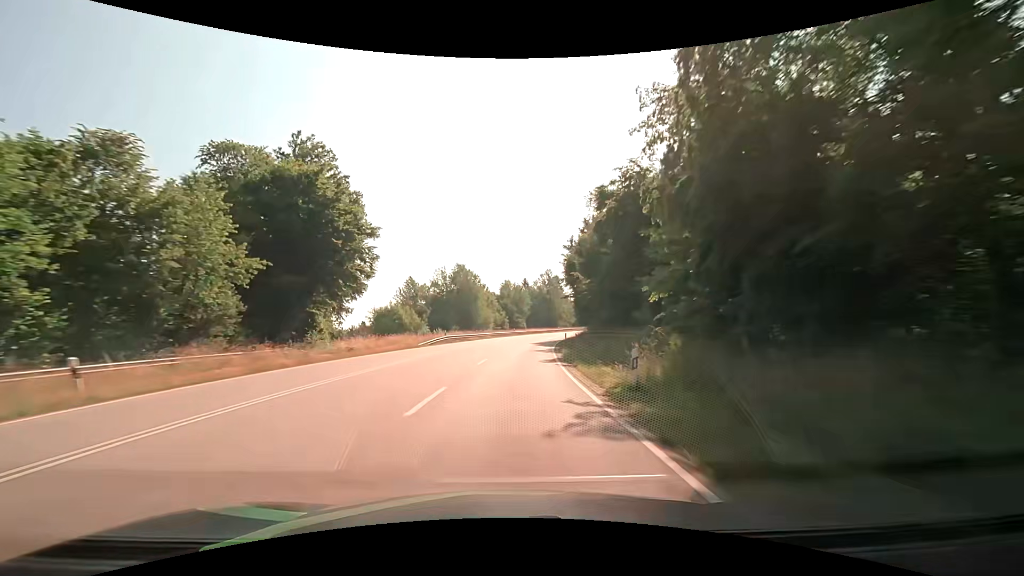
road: secondary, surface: asphalt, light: Day
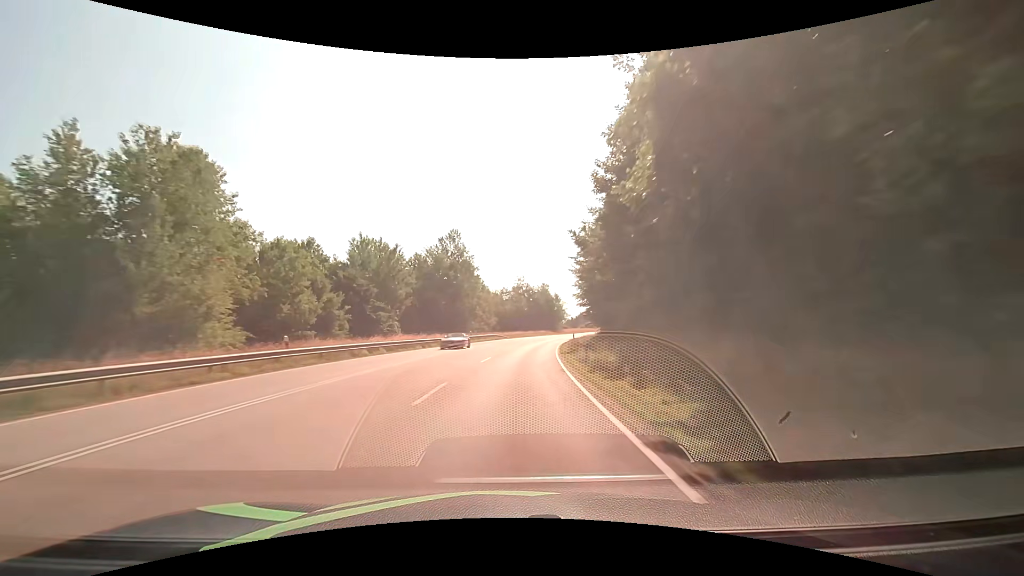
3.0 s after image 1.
(+6.3, +69.1) m; +10°
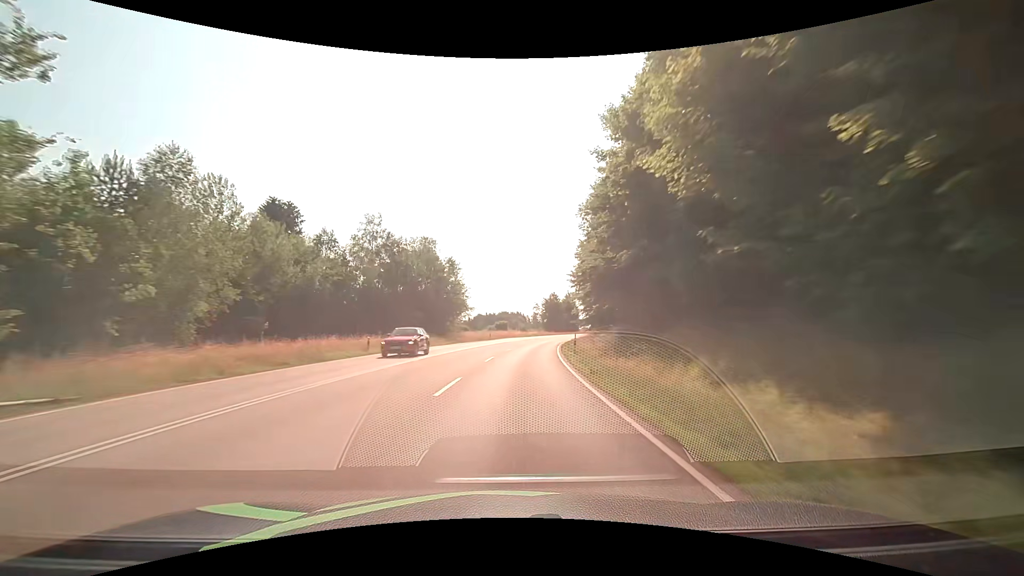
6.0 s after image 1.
(+7.7, +69.8) m; +12°
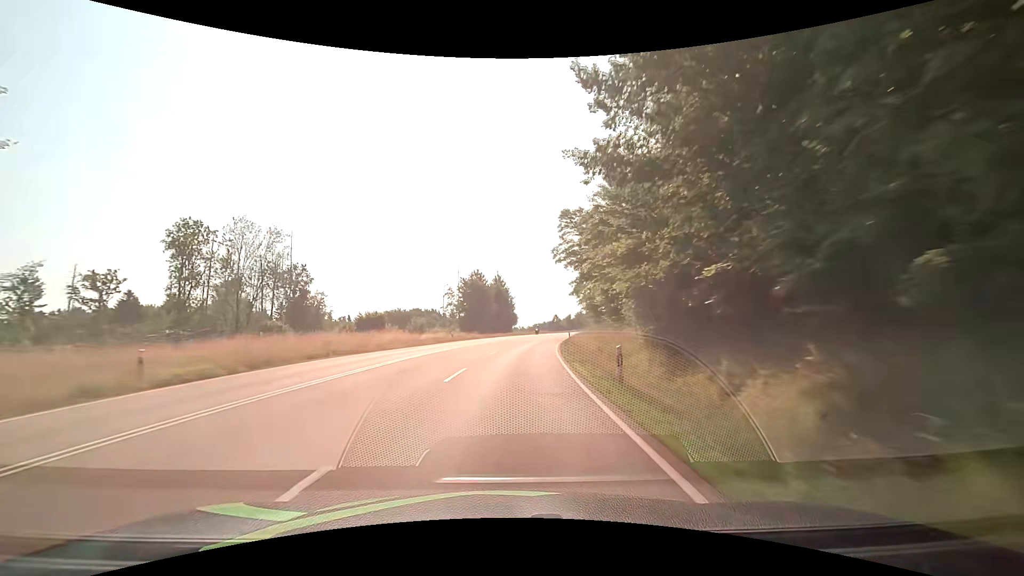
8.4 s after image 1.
(+5.1, +56.4) m; +10°
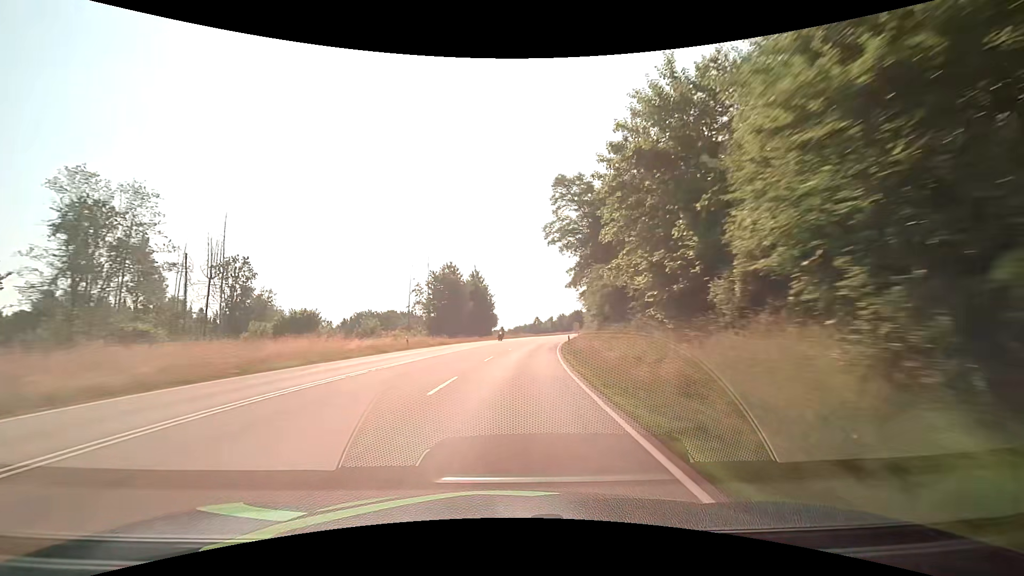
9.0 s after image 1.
(+0.1, +14.2) m; +2°
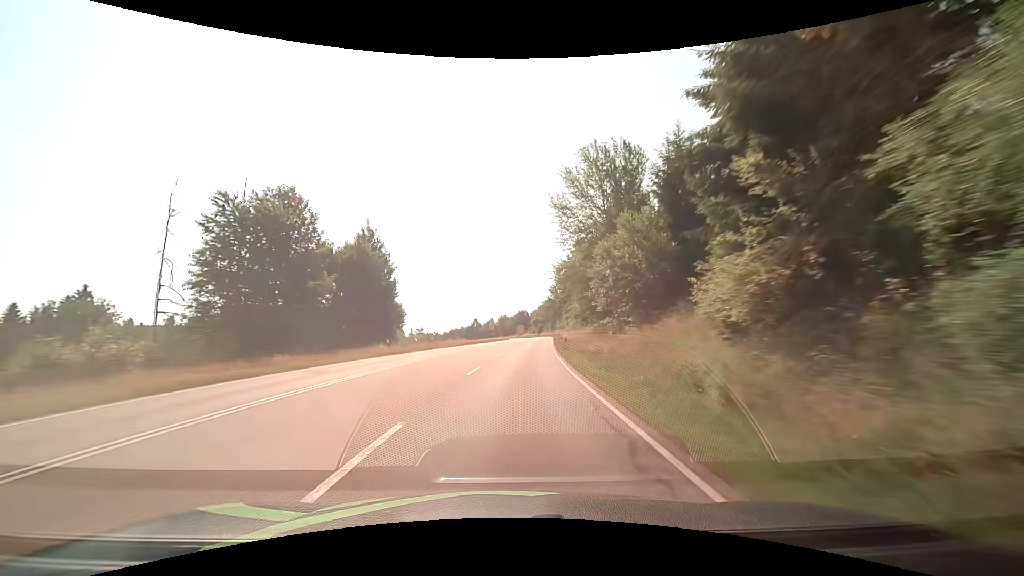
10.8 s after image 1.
(+2.6, +42.5) m; +7°
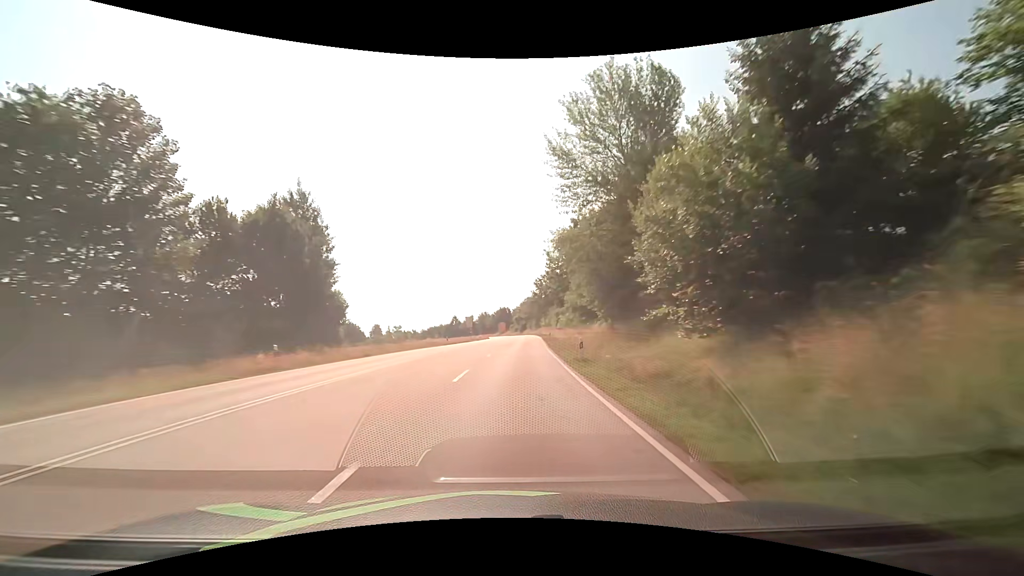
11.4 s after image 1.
(+0.2, +14.2) m; +2°
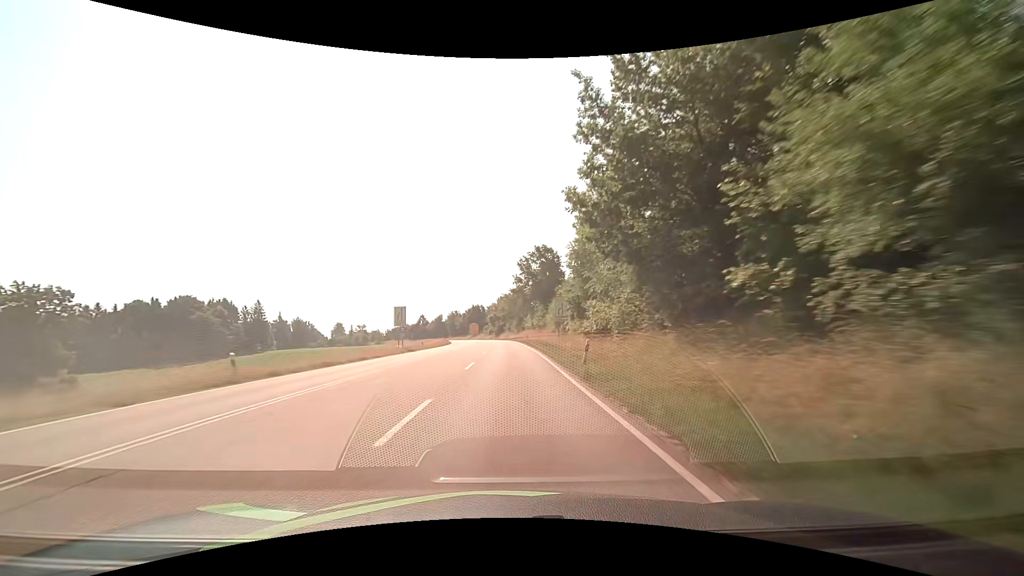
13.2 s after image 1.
(+1.8, +42.5) m; +3°
